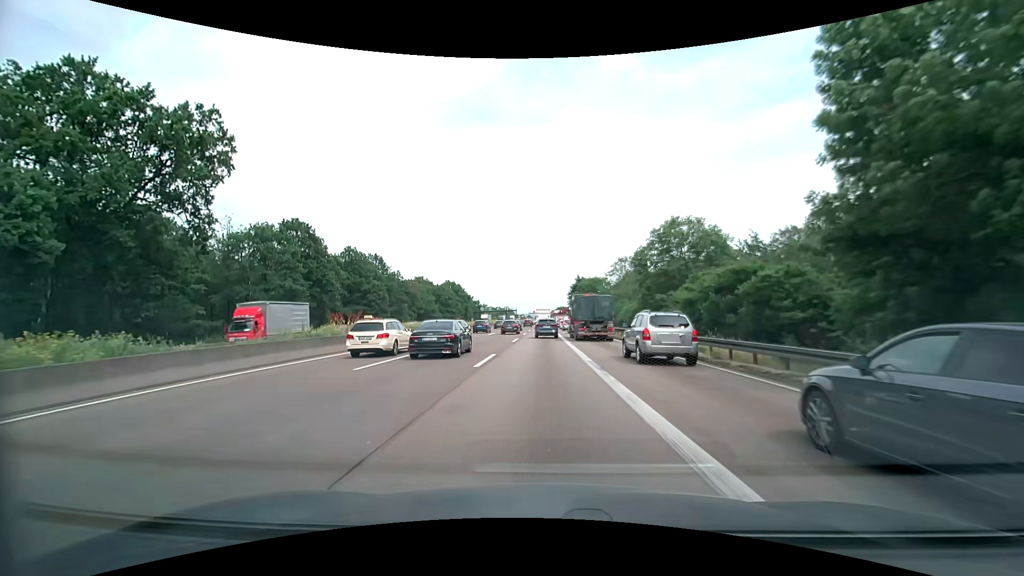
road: motorway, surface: asphalt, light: Day
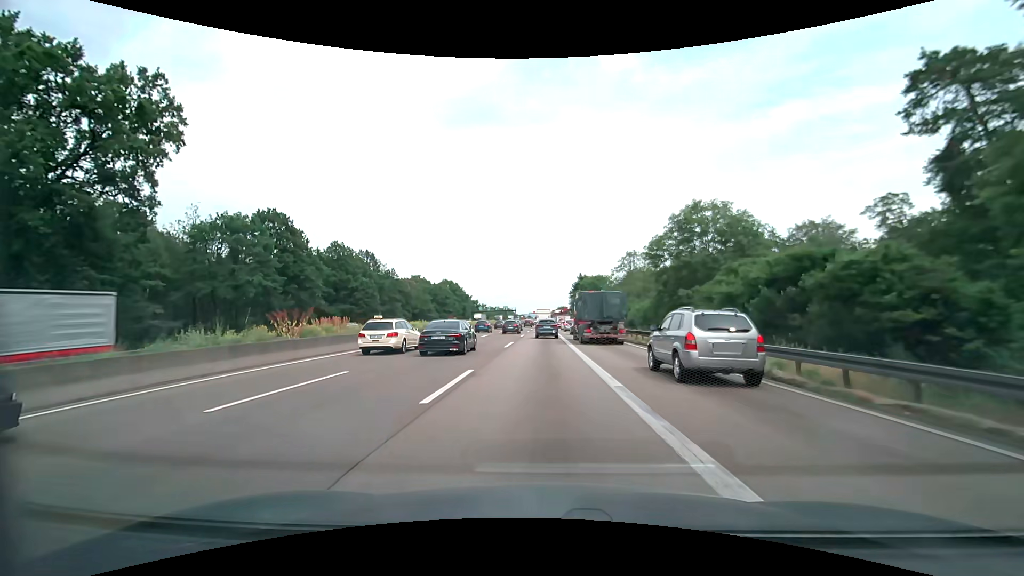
(0.0, +6.6) m; 0°
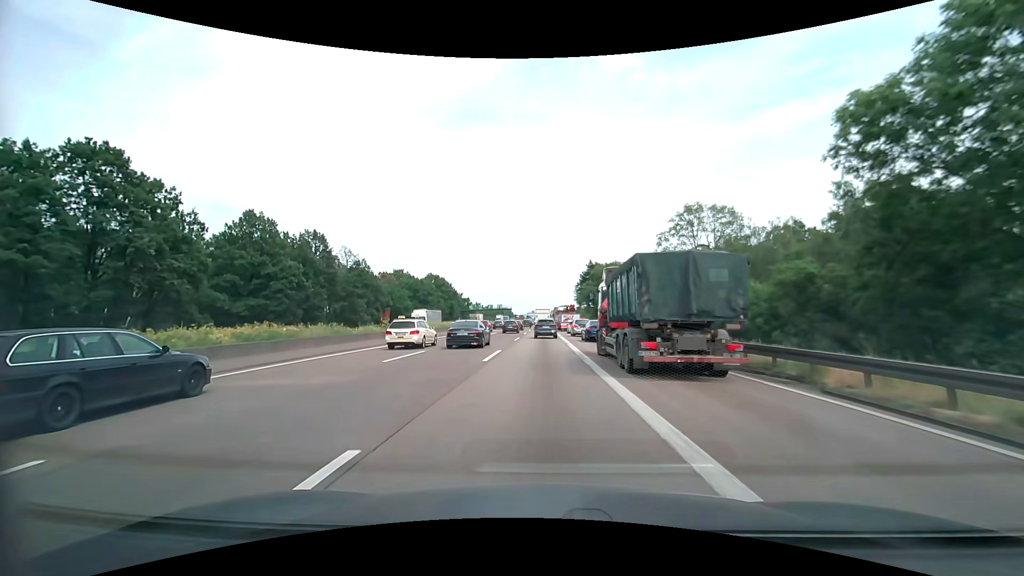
(+0.2, +26.8) m; 0°
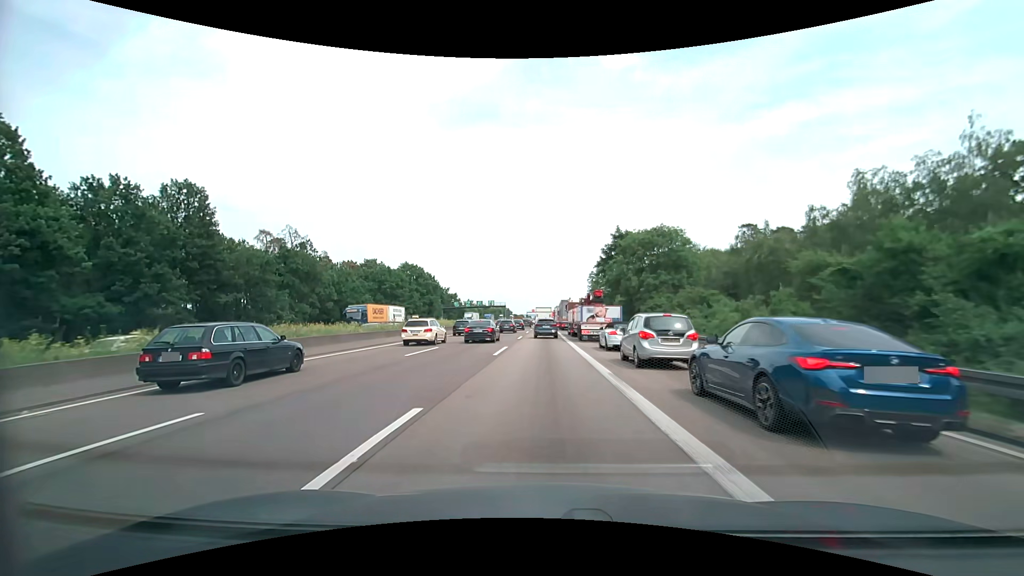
(0.0, +33.5) m; 0°
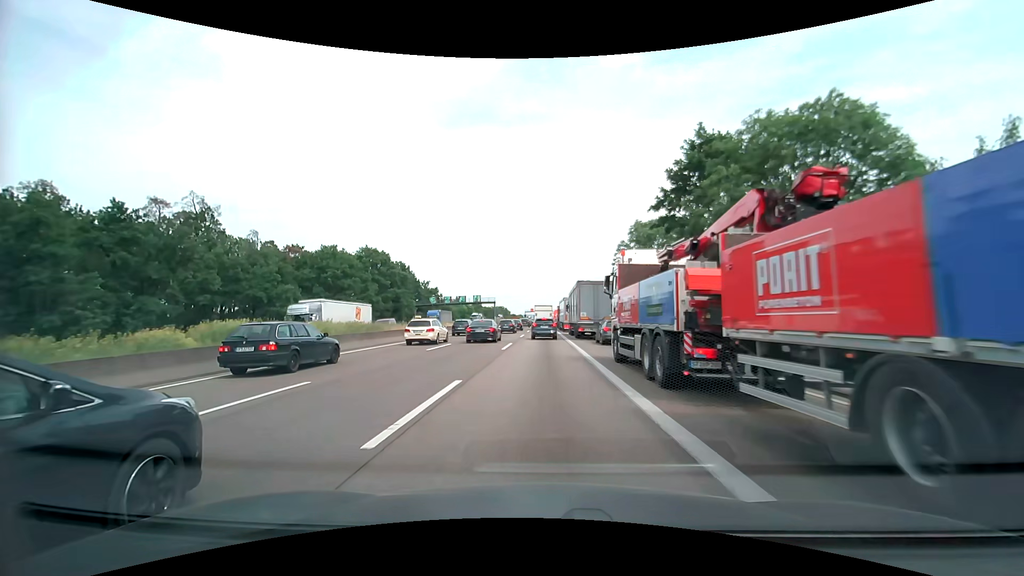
(-0.2, +32.2) m; 0°
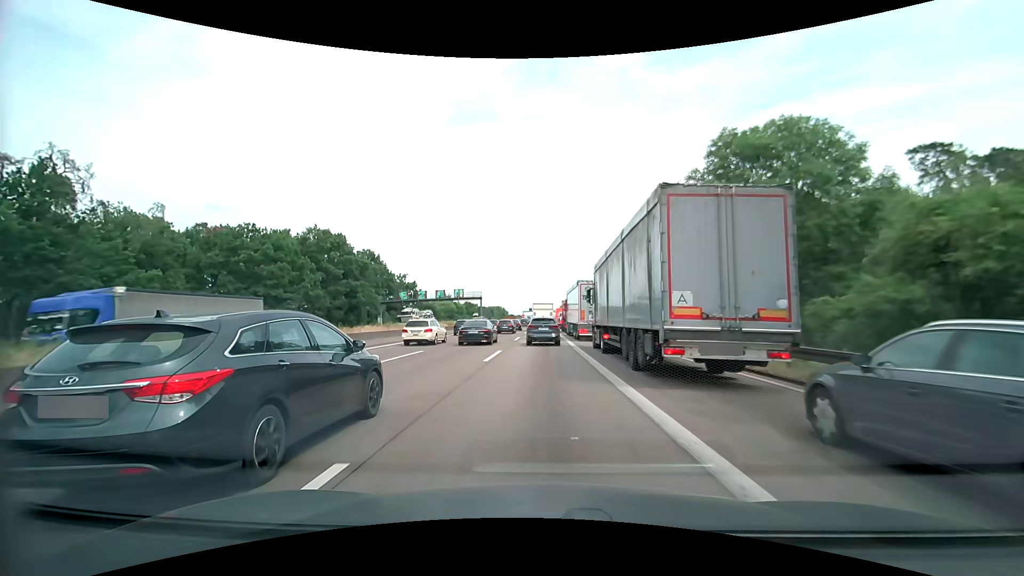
(0.0, +24.8) m; +1°
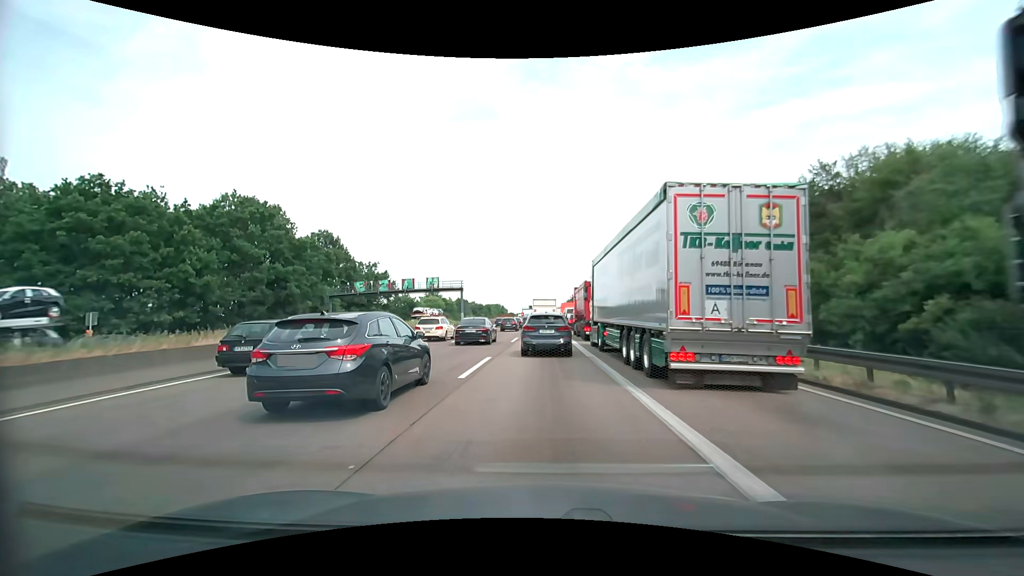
(-0.3, +23.1) m; 0°
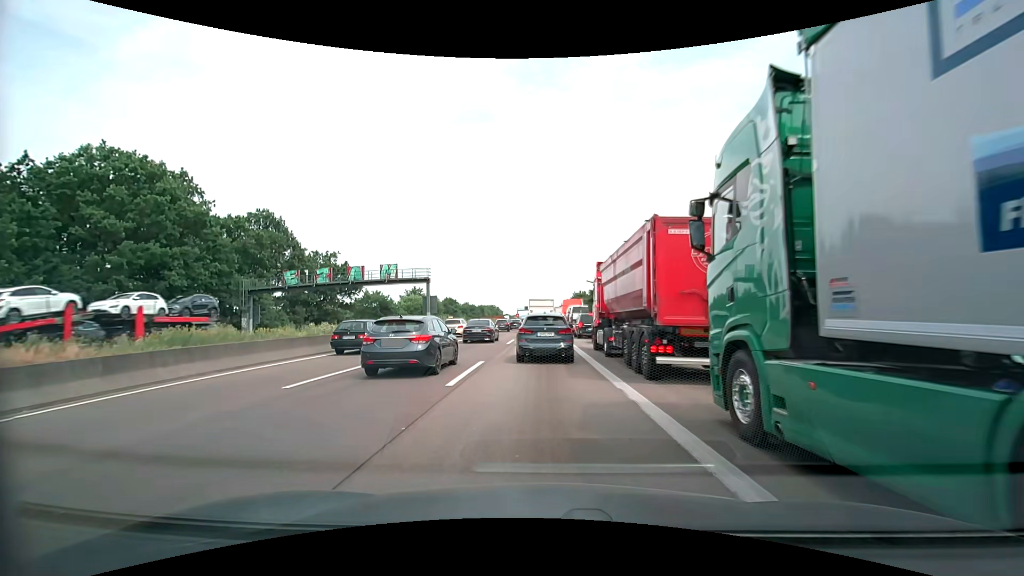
(-0.1, +18.8) m; 0°
